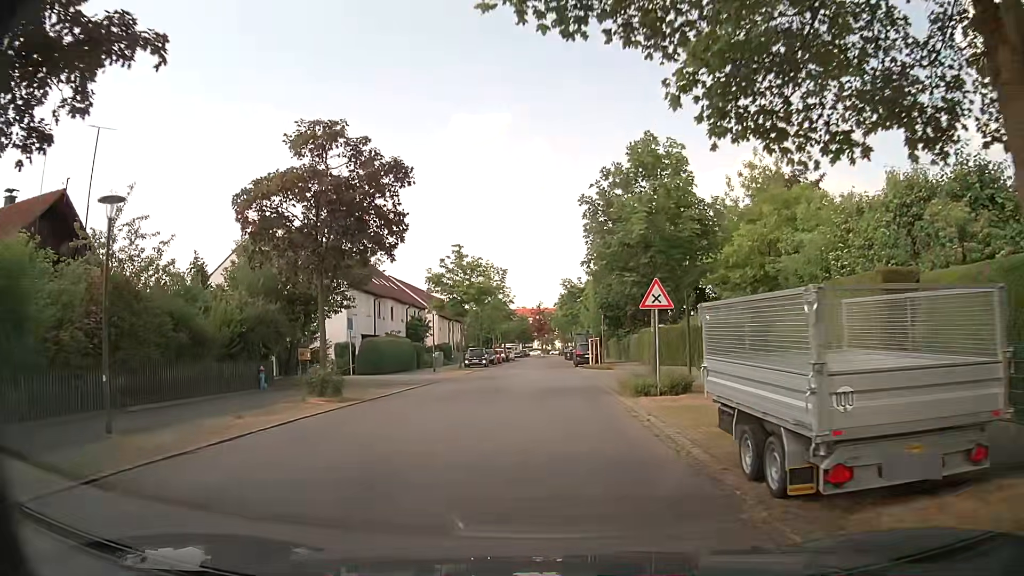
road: residential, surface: asphalt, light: Day
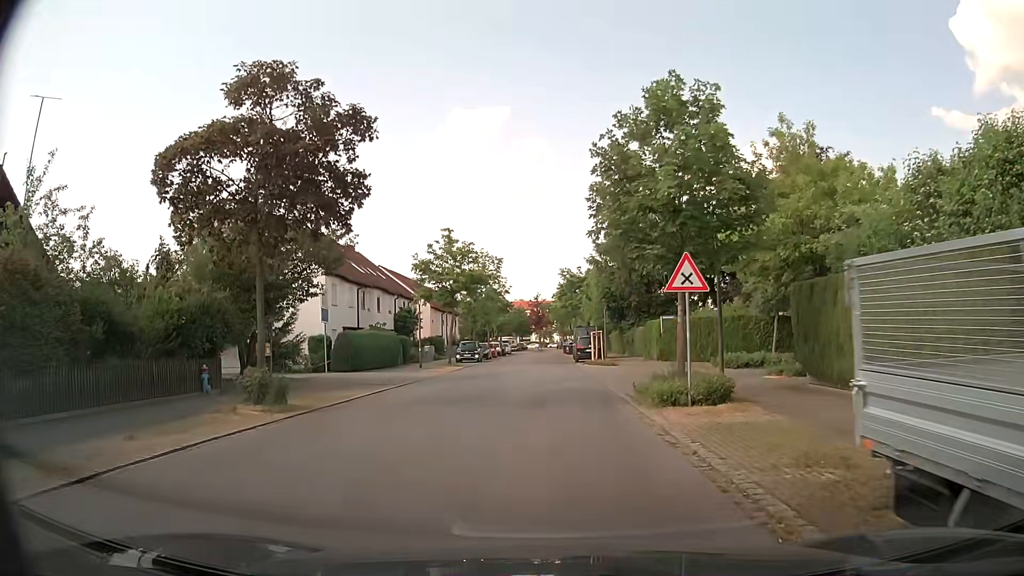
(0.0, +3.9) m; -1°
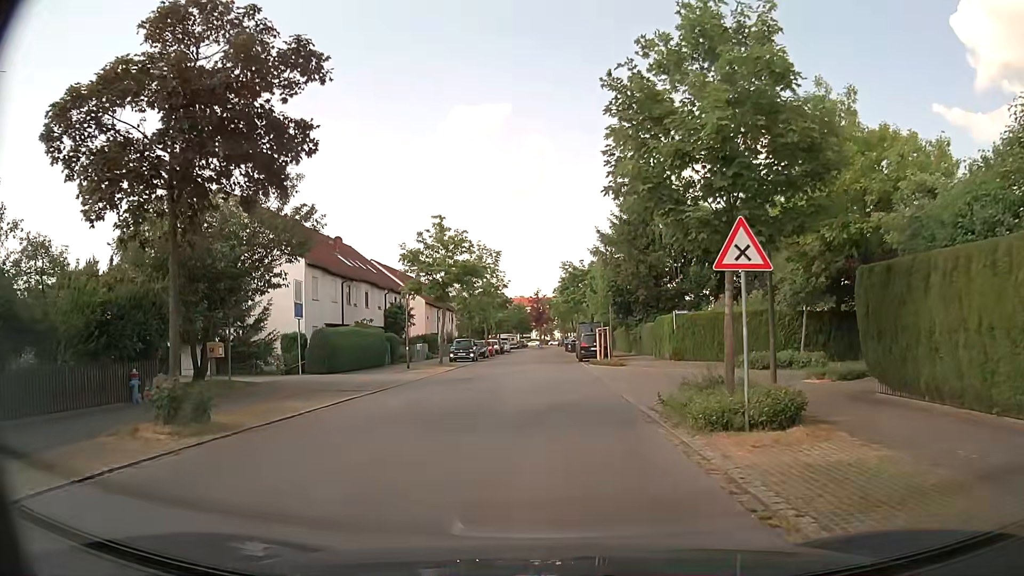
(+0.1, +3.6) m; +1°
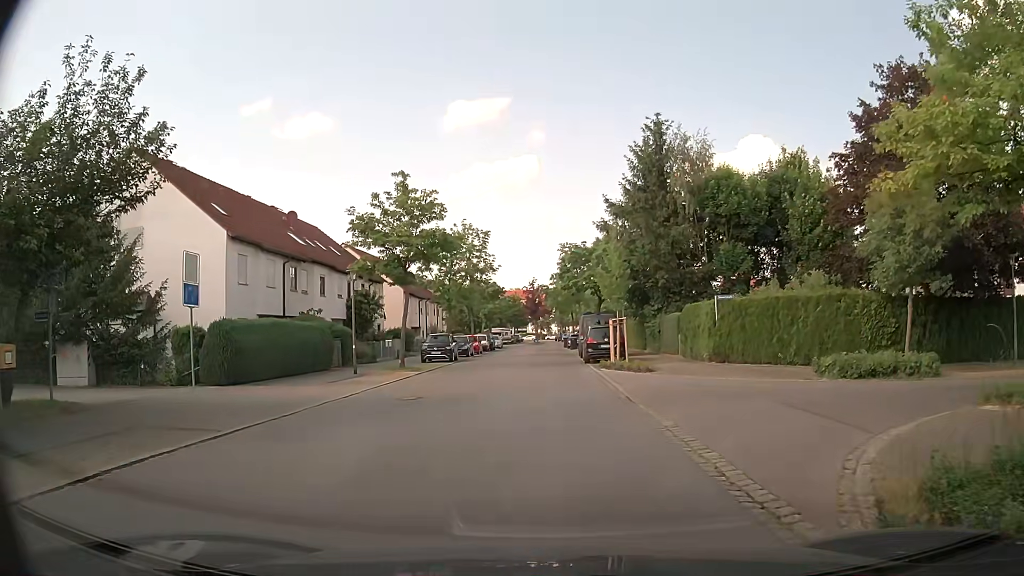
(0.0, +9.1) m; +1°
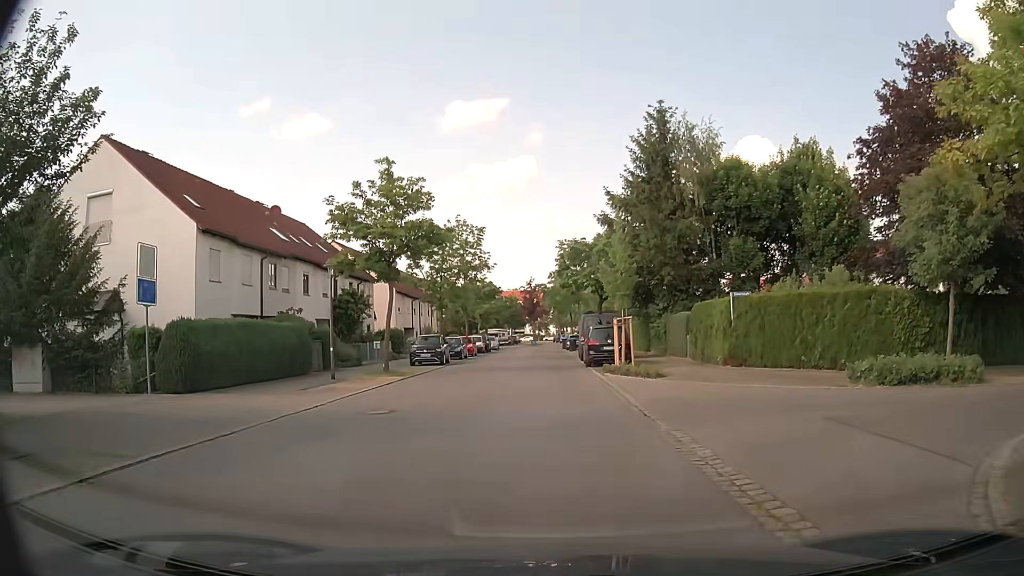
(0.0, +2.4) m; -1°
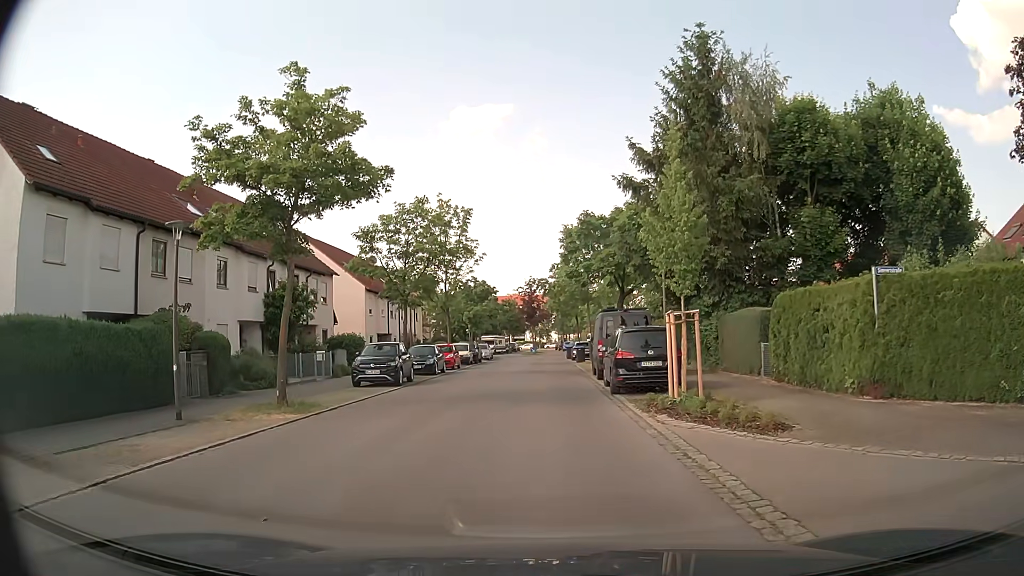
(+0.1, +10.6) m; 0°
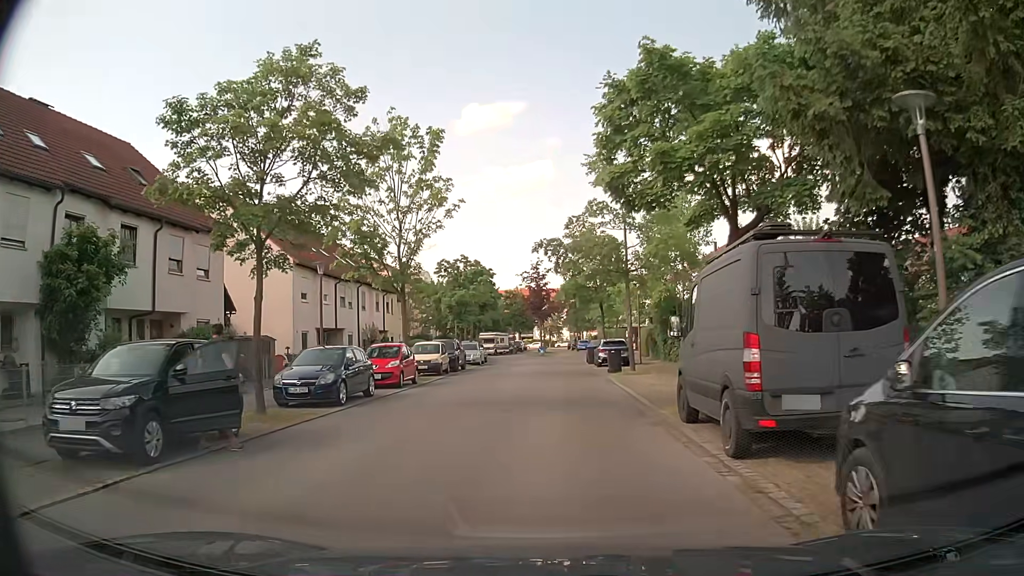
(-0.1, +16.7) m; 0°
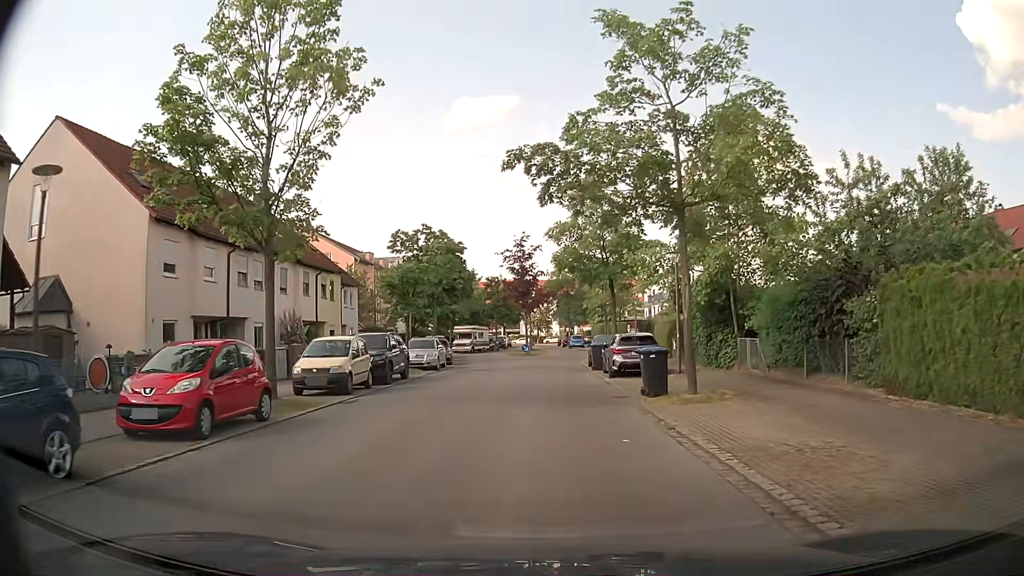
(-0.1, +12.7) m; 0°
(0, +10) (0, +20) (0, +30) (0, +40) (+2, +50) (+3, +60) (+2, +70) (0, +80) (0, +90) (0, +100) m
